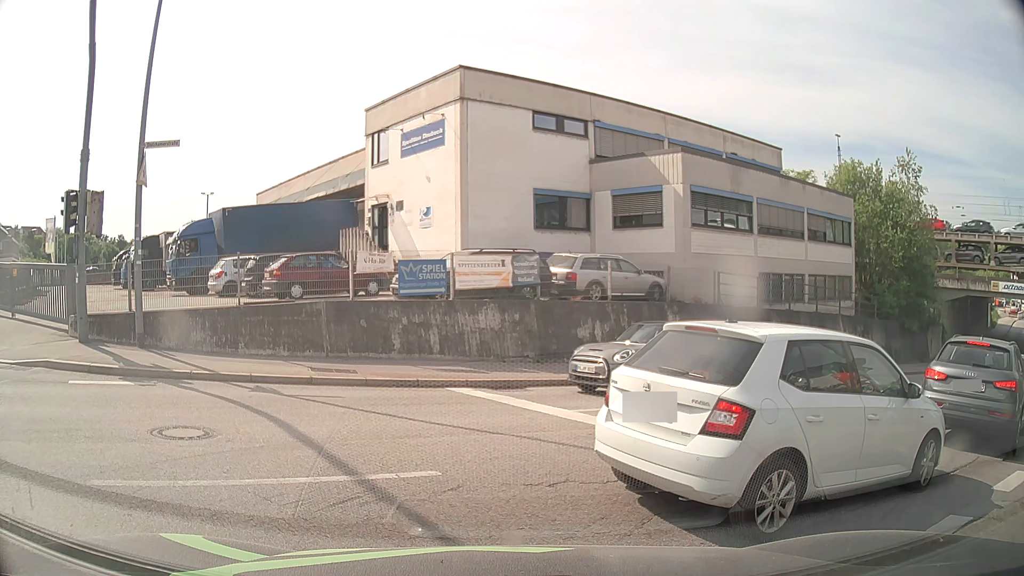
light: Day
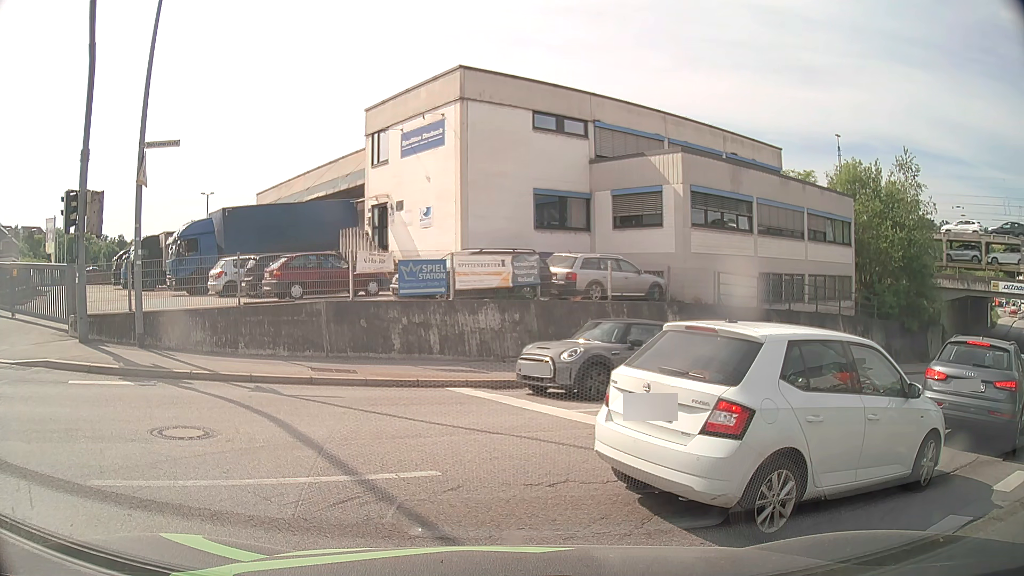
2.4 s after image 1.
(0.0, 0.0) m; 0°
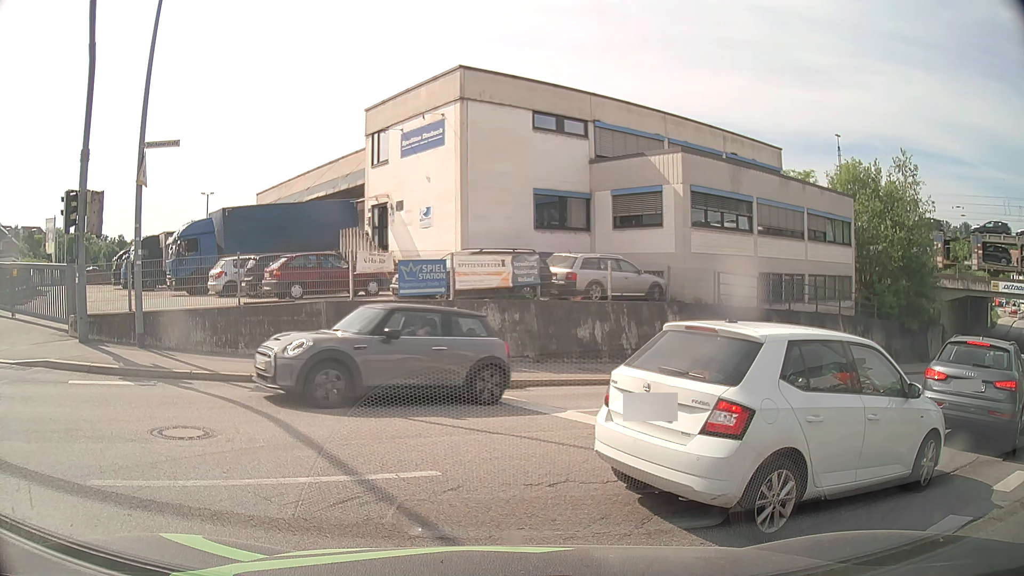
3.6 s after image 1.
(0.0, 0.0) m; 0°
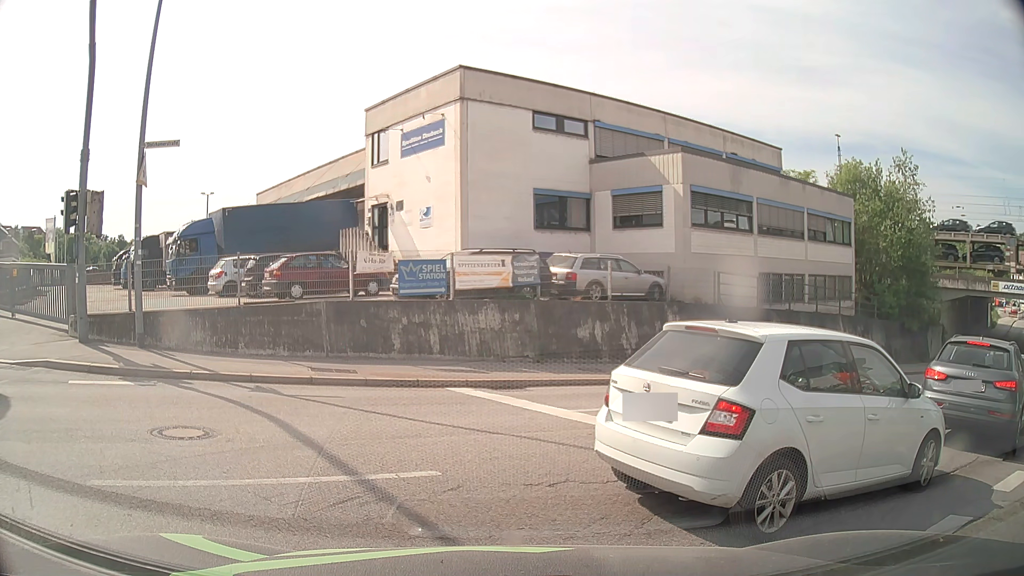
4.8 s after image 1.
(0.0, 0.0) m; 0°
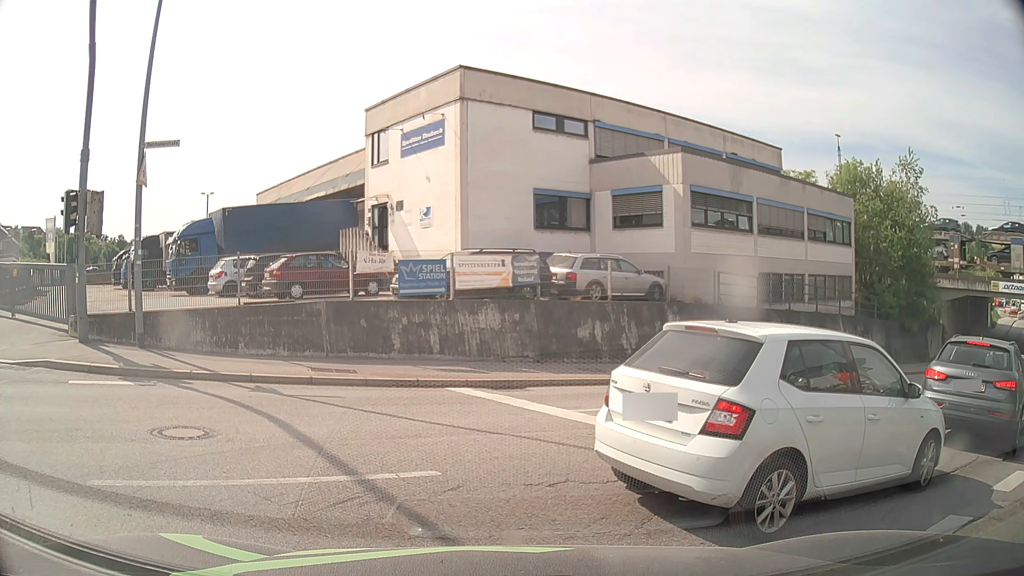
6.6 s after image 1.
(0.0, 0.0) m; 0°
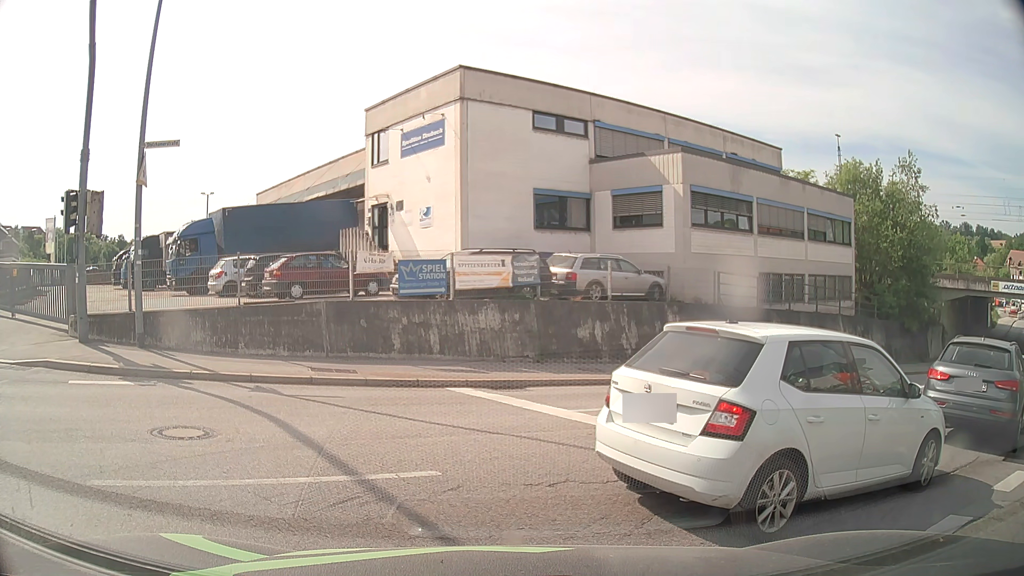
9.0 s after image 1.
(0.0, 0.0) m; 0°
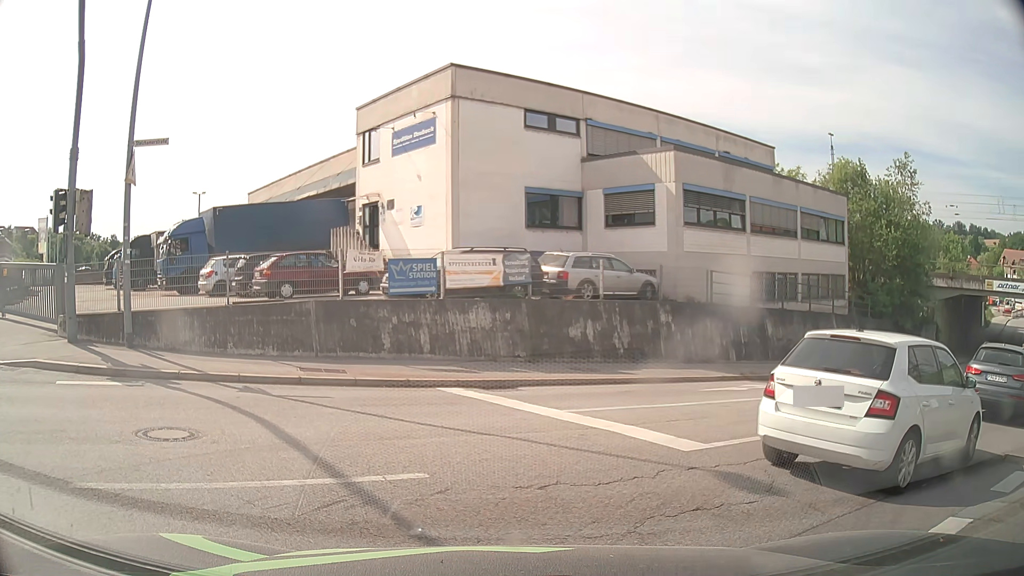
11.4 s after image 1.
(0.0, +0.1) m; 0°
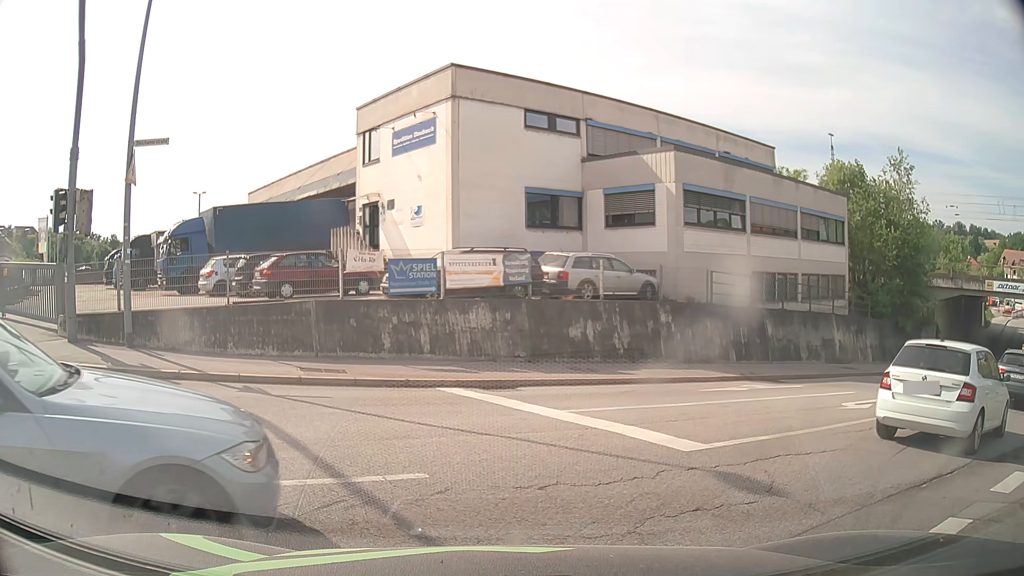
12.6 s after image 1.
(0.0, +0.1) m; 0°
